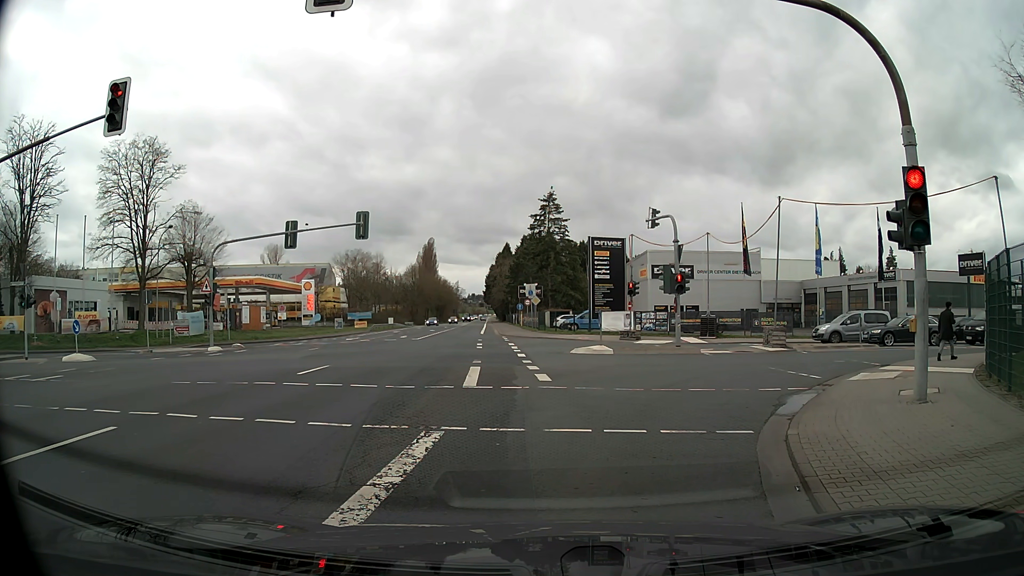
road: secondary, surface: asphalt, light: Day
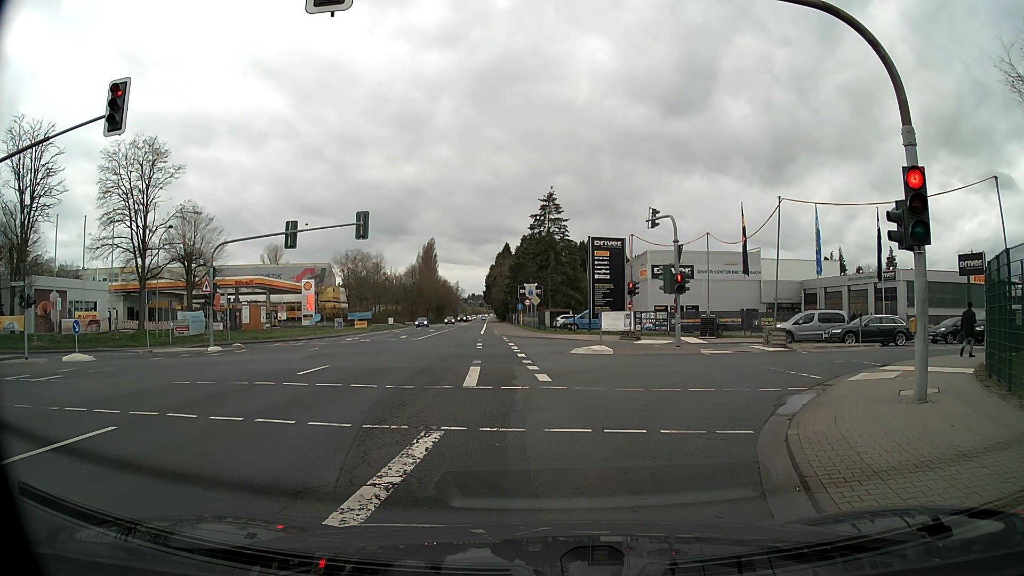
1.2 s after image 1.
(0.0, 0.0) m; 0°
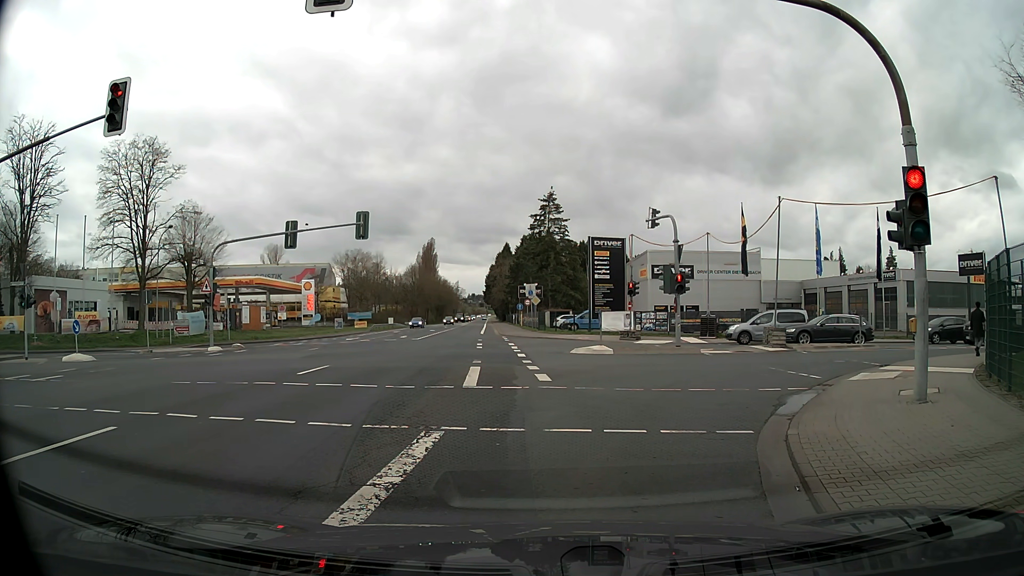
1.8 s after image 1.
(0.0, 0.0) m; 0°
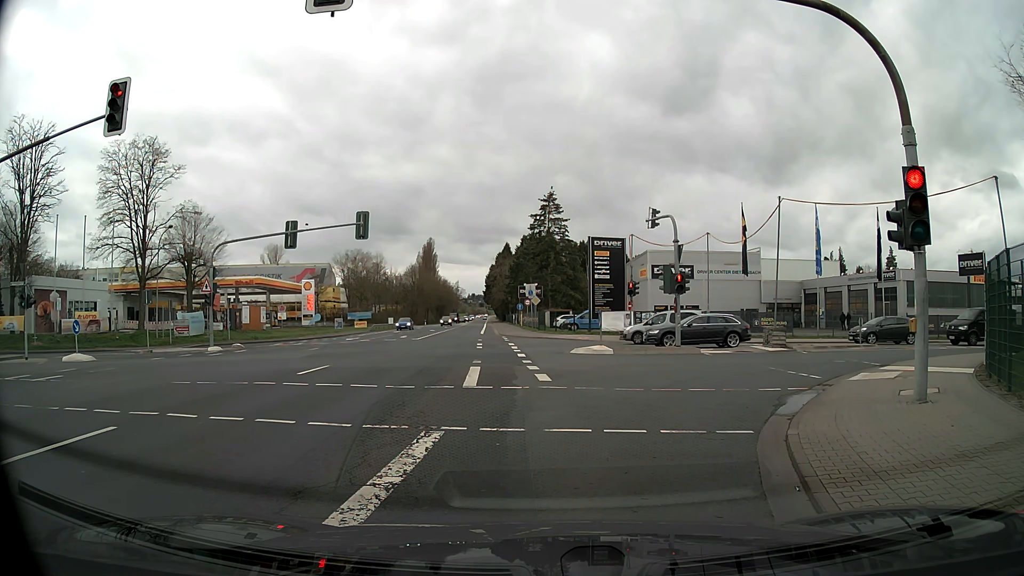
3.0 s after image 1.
(0.0, 0.0) m; 0°
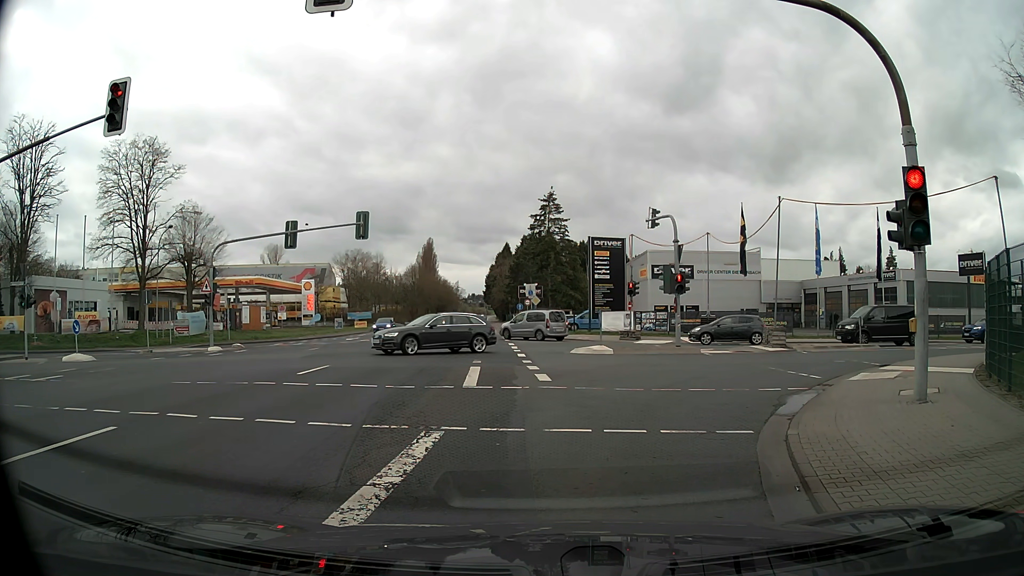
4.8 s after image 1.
(0.0, 0.0) m; 0°
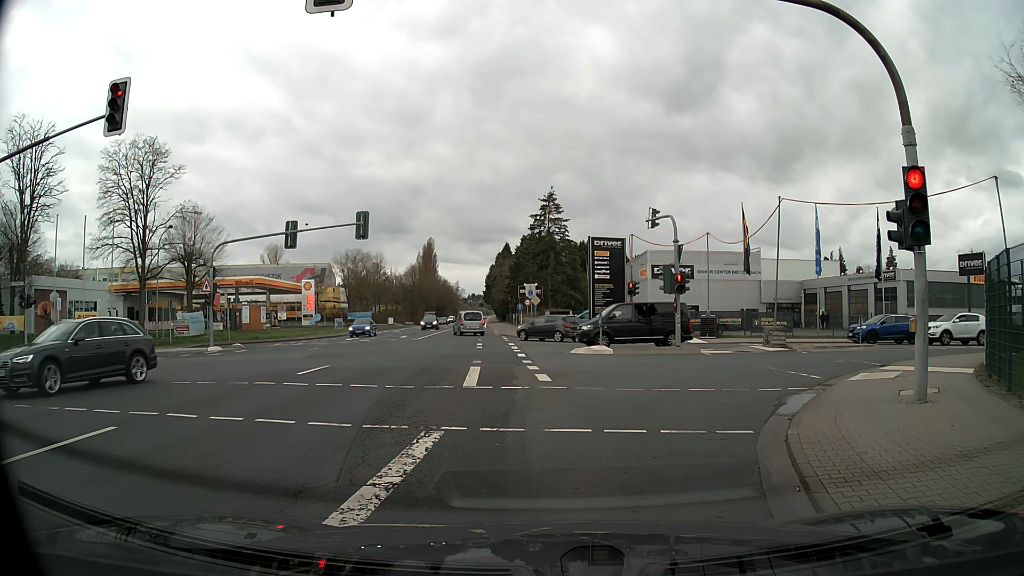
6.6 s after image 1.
(0.0, 0.0) m; 0°
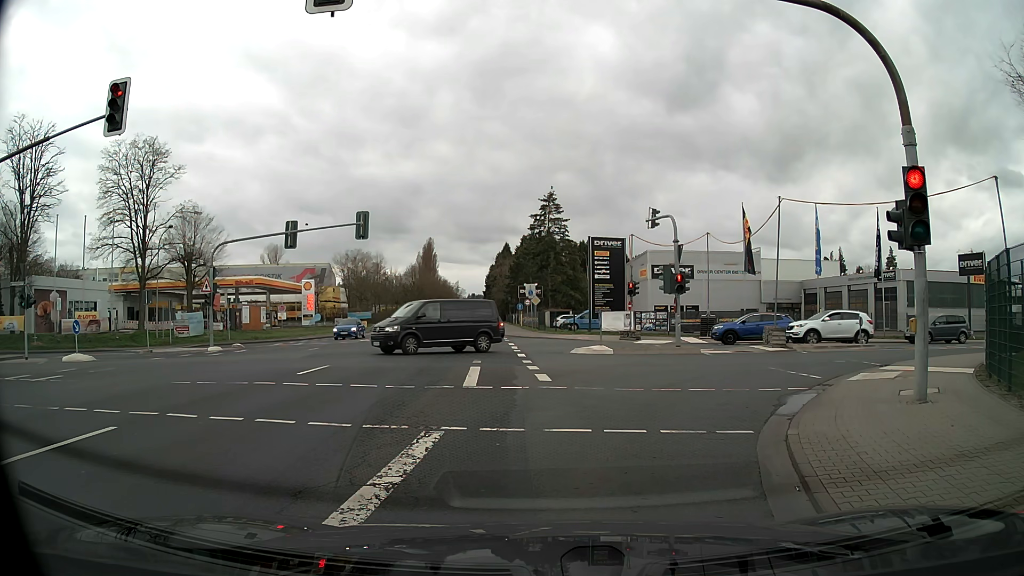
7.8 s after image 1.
(0.0, 0.0) m; 0°
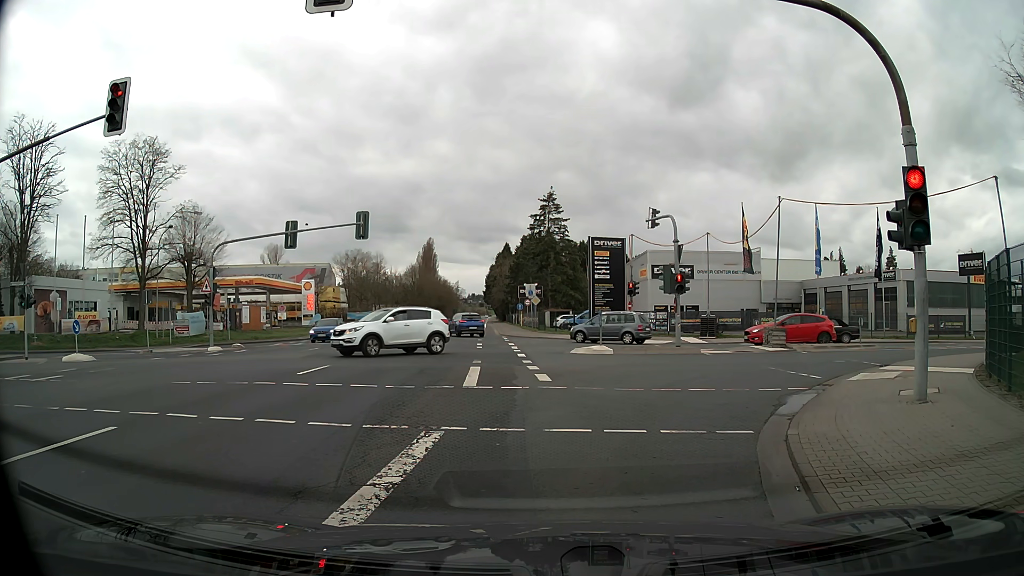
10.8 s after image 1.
(0.0, 0.0) m; 0°
